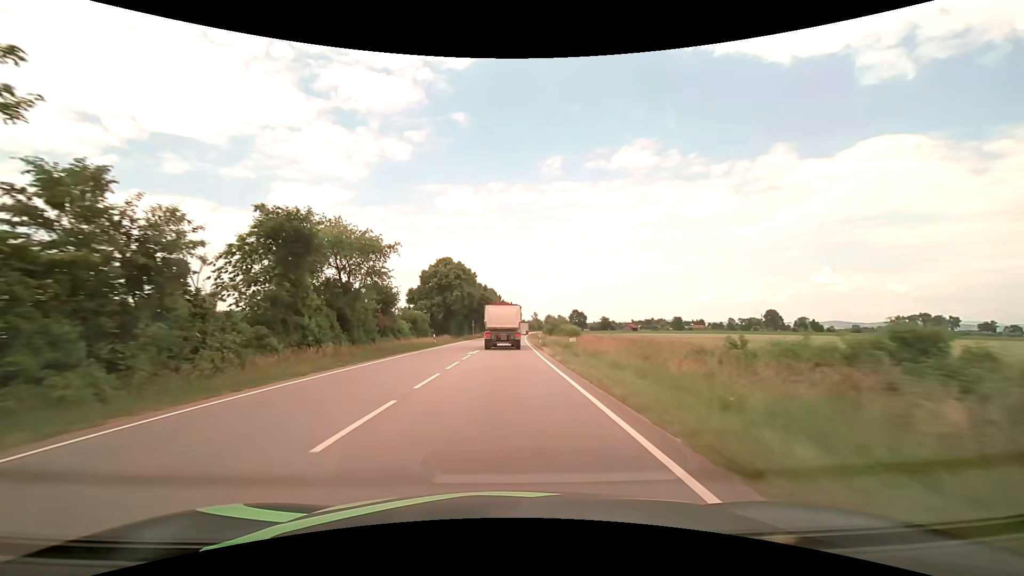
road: primary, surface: asphalt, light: Day
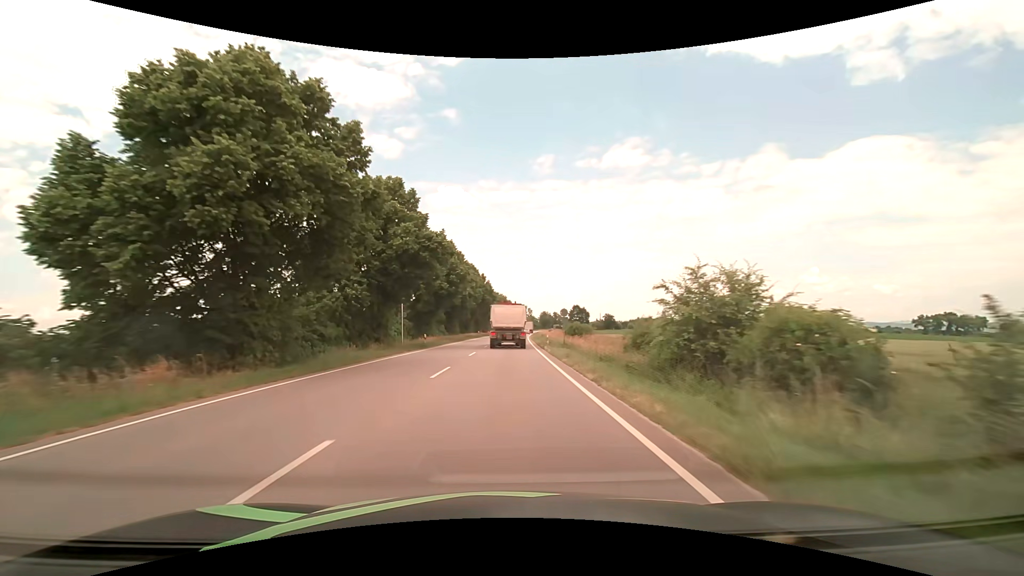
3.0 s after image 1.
(+0.5, +56.5) m; +1°
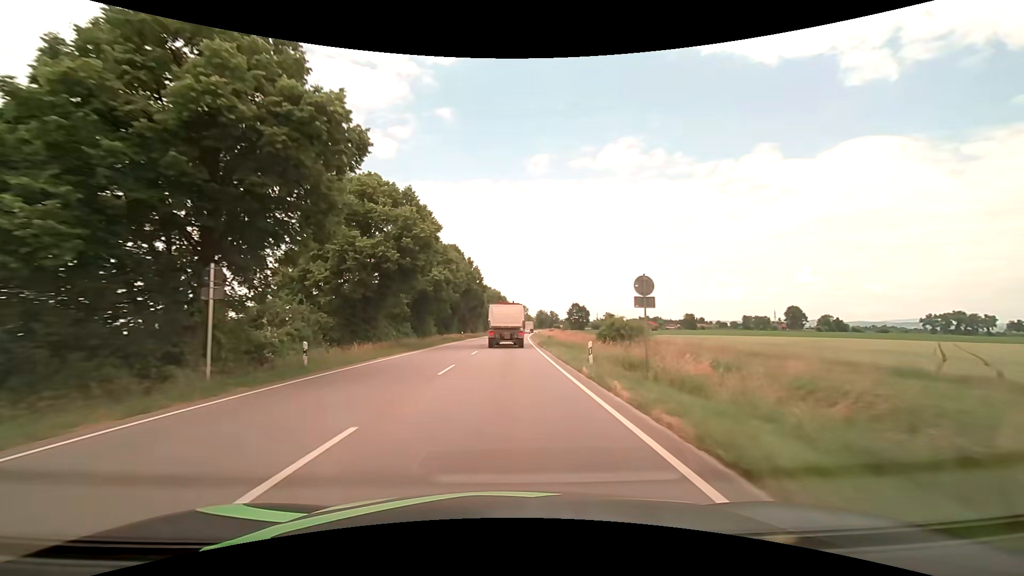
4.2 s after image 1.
(+0.2, +22.7) m; +1°
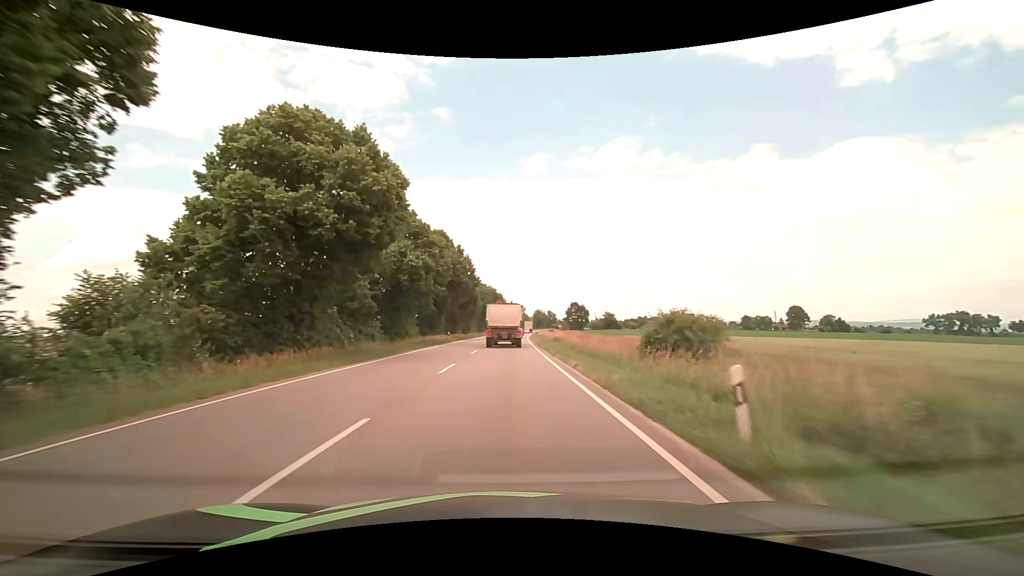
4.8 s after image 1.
(0.0, +11.4) m; +1°
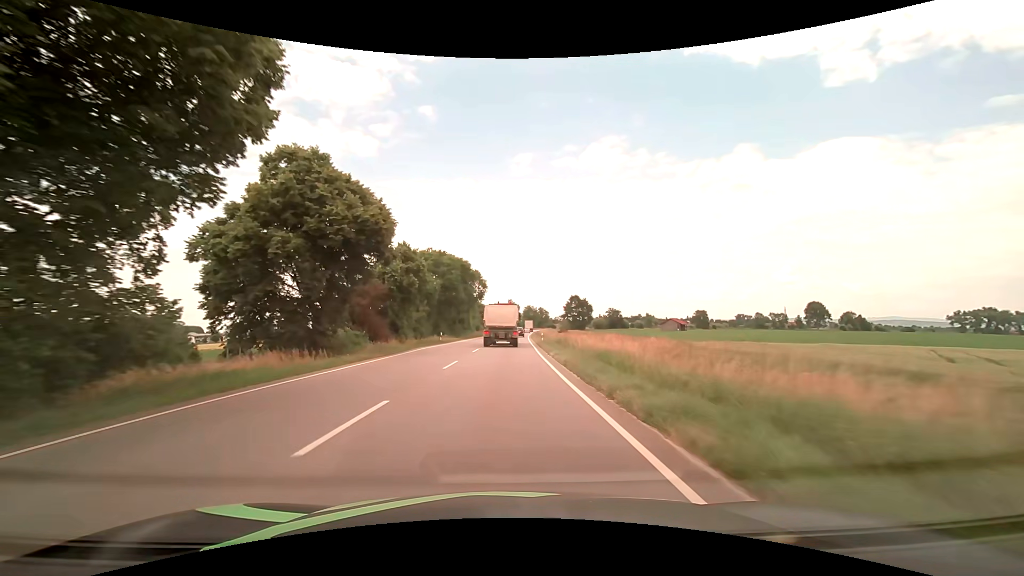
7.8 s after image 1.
(+0.7, +57.3) m; +1°
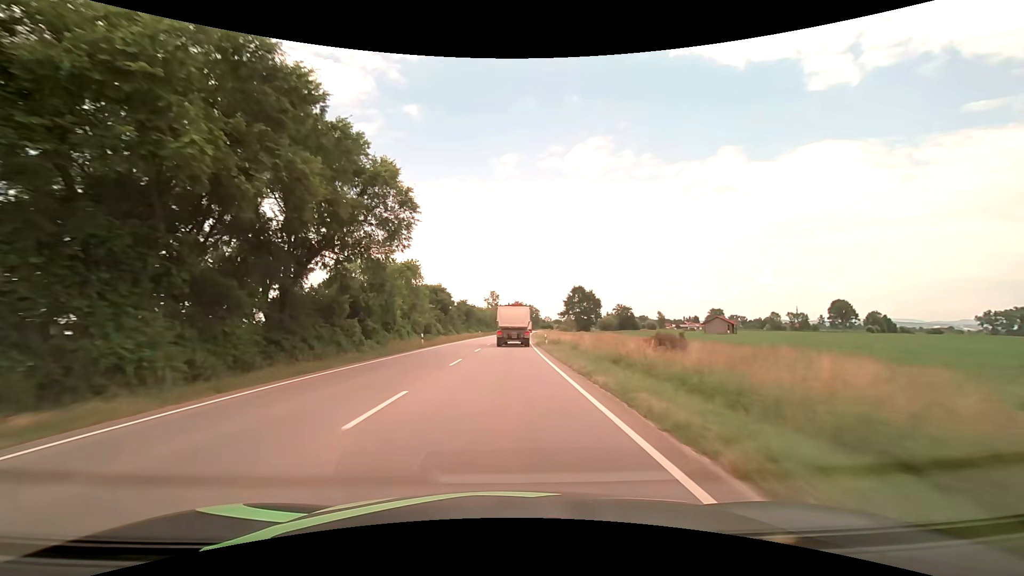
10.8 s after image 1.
(+1.1, +58.0) m; +2°
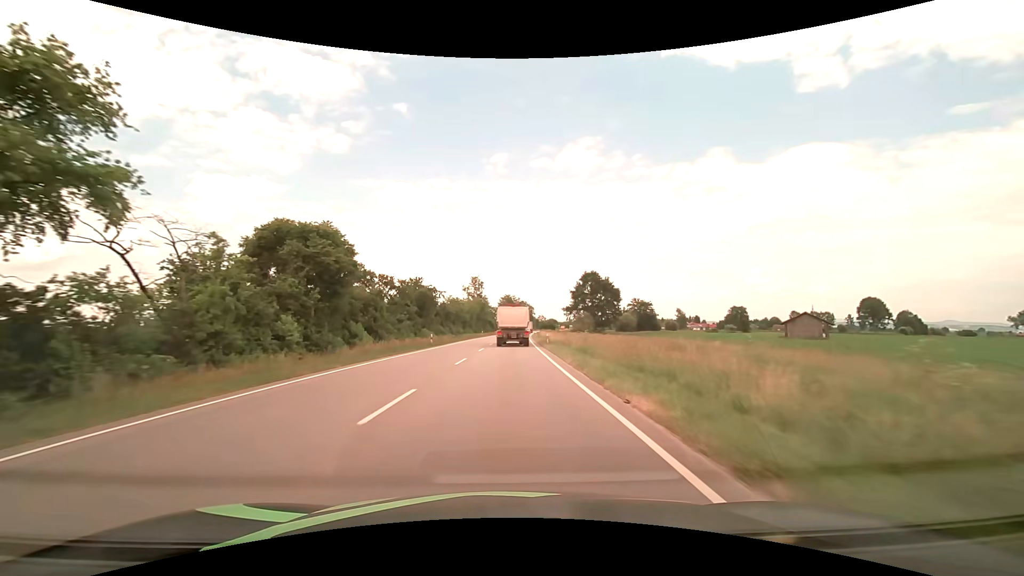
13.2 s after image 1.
(+0.6, +47.2) m; +1°
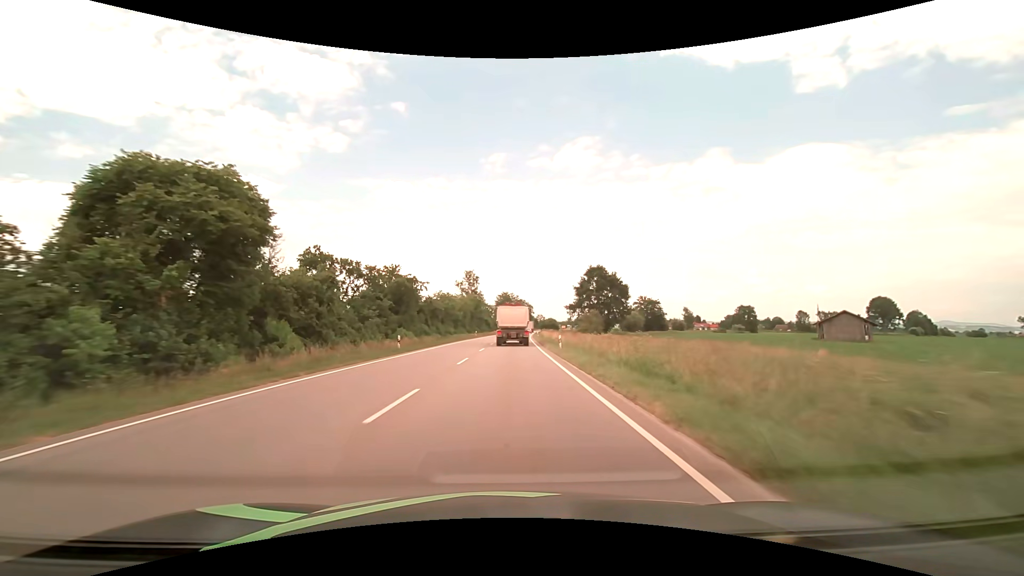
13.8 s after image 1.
(0.0, +11.9) m; 0°
(0, +10) (0, +20) (0, +30) (0, +40) (+1, +50) (+1, +60) (+1, +70) (+2, +80) (+2, +90) (+3, +100) m
